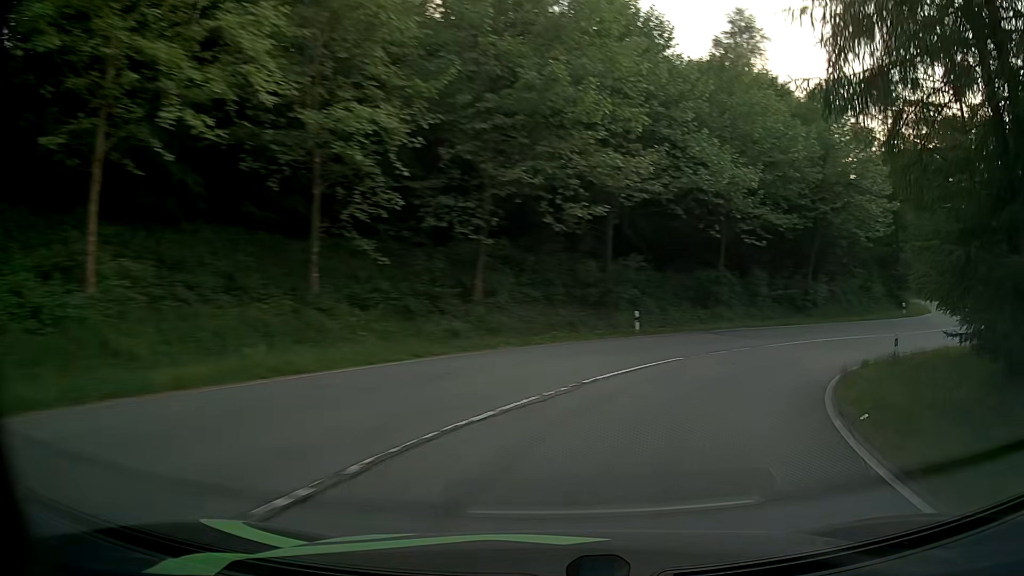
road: primary_link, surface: asphalt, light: Day
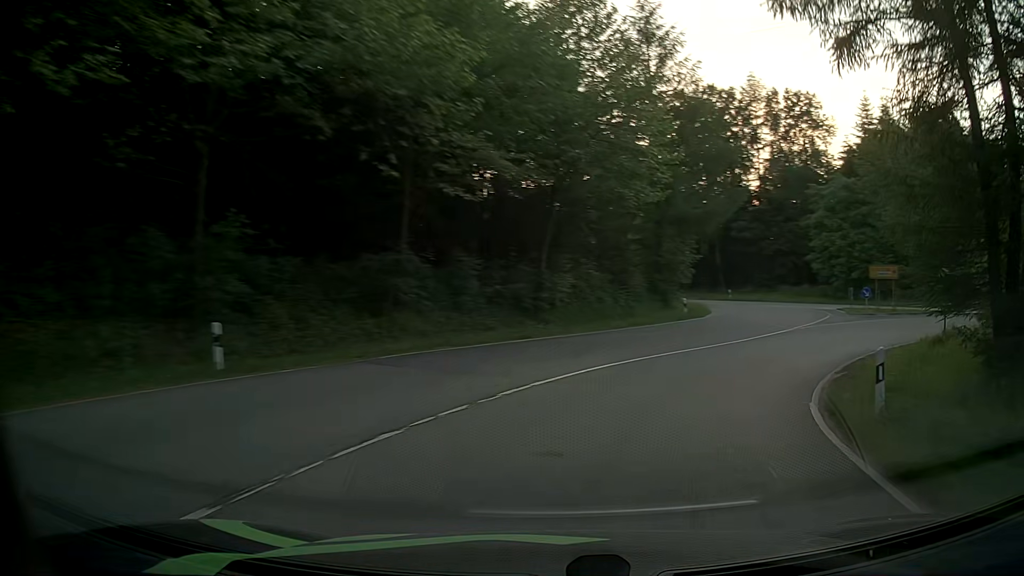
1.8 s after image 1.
(+3.4, +15.3) m; +25°
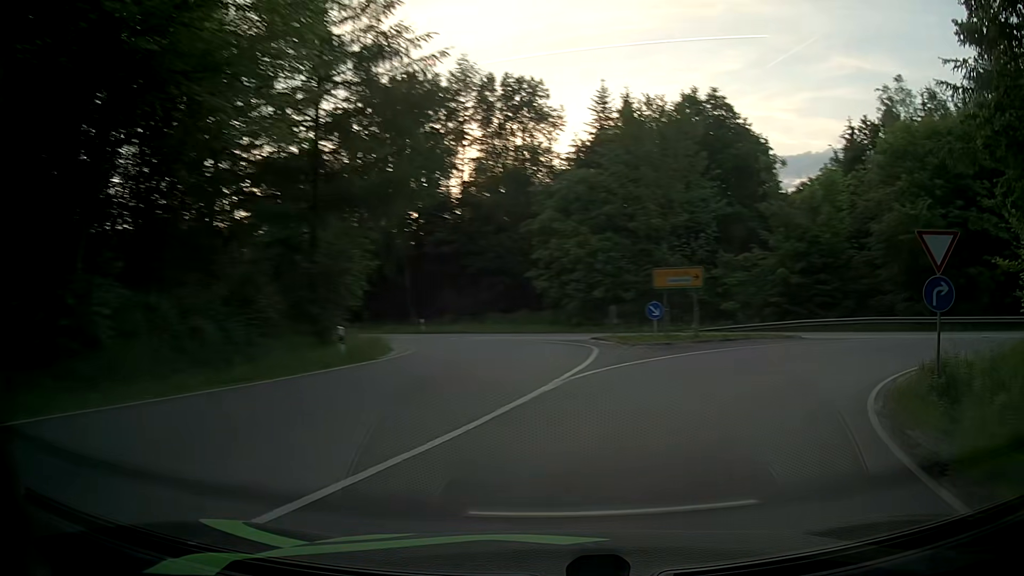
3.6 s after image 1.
(+3.2, +14.9) m; +24°
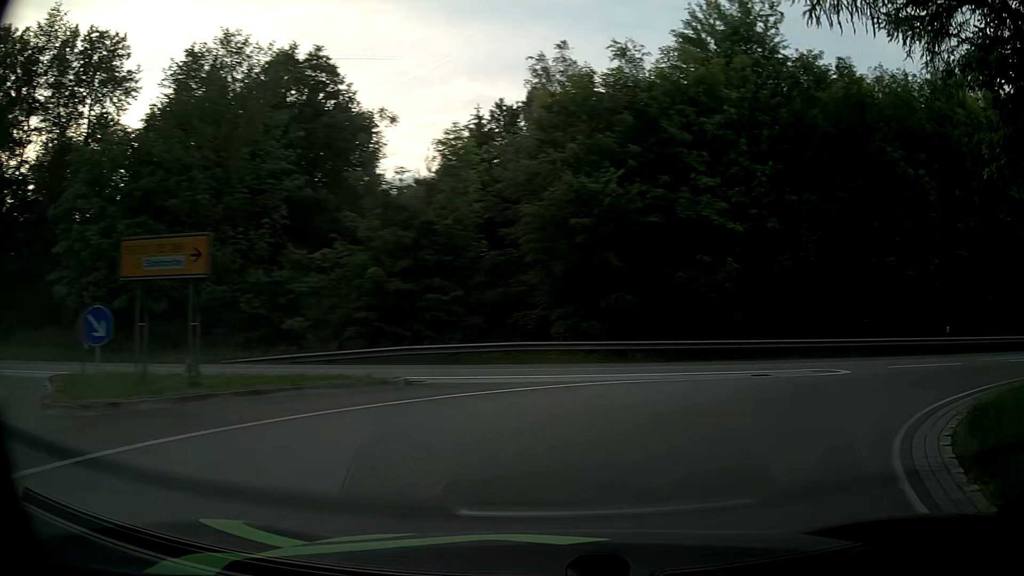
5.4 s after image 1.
(+3.8, +12.8) m; +35°
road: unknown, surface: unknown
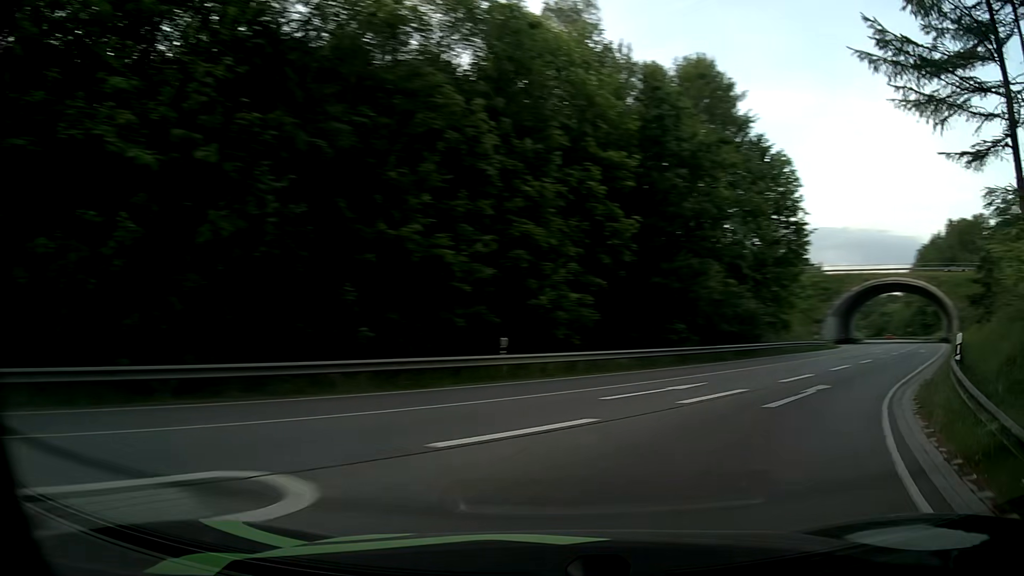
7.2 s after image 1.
(+4.6, +11.7) m; +43°
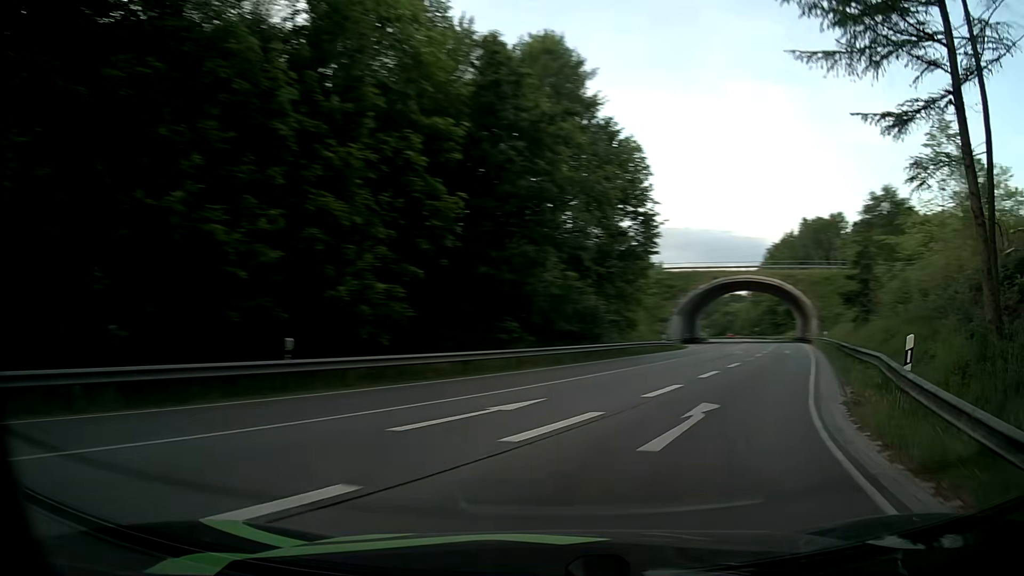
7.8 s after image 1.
(+0.6, +4.5) m; +14°
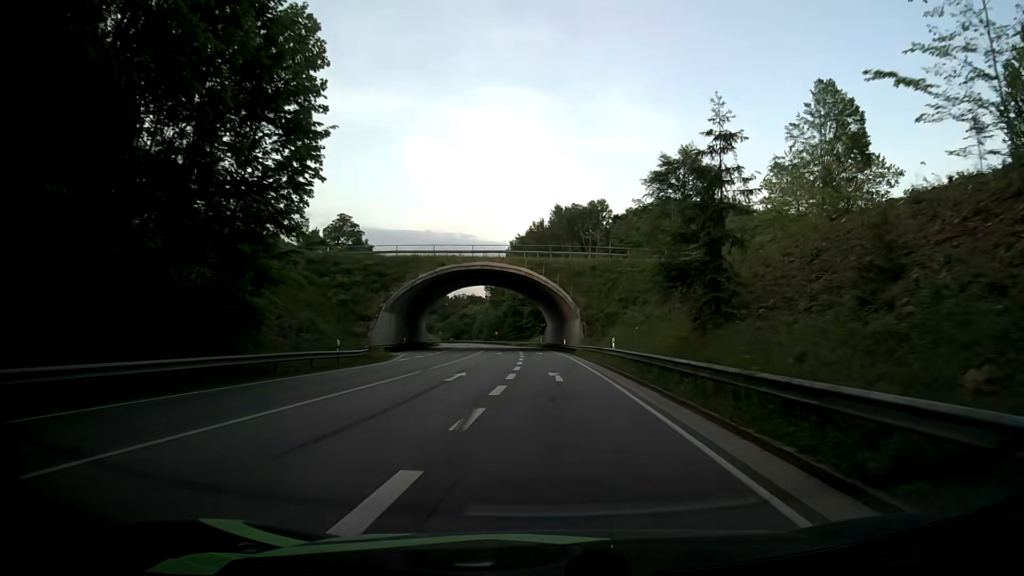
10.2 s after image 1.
(+6.6, +21.5) m; +24°
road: primary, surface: asphalt
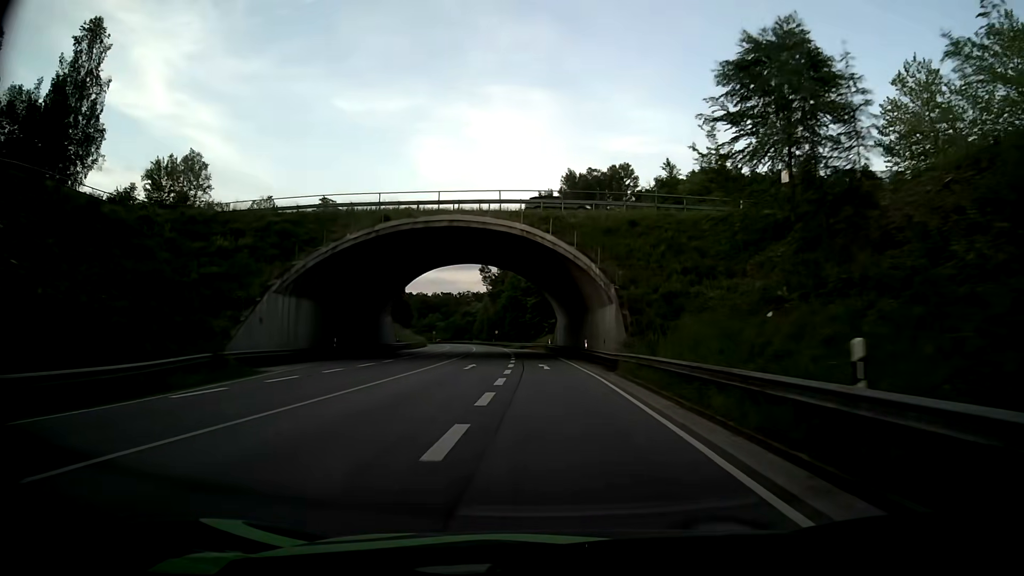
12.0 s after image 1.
(-0.1, +27.4) m; -1°
(0, +10) (-1, +20) (-1, +30) (-2, +40) (-3, +50) (-4, +60) (-5, +70) (-6, +80) (-8, +90) (-9, +100) m
